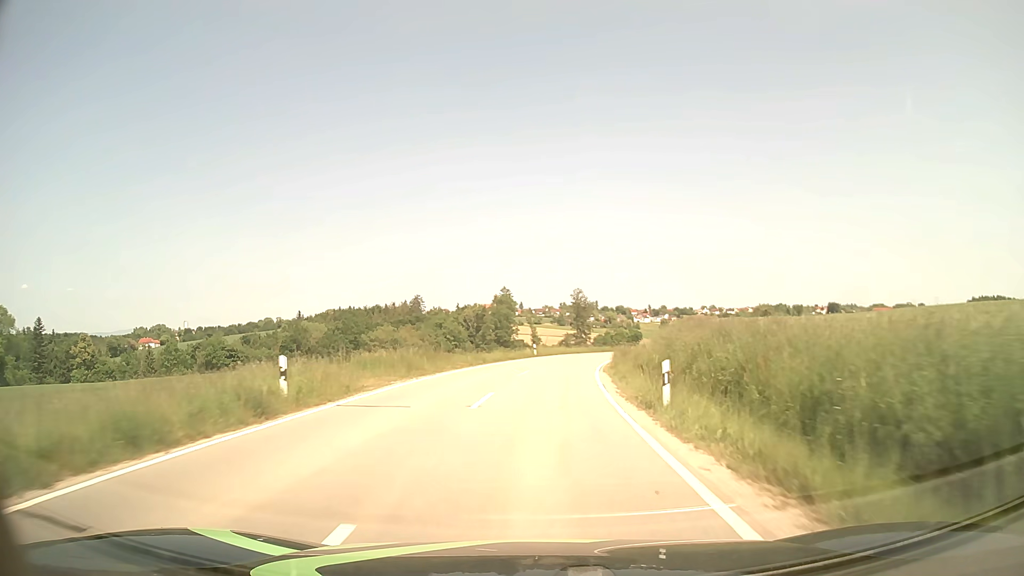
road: tertiary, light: Day
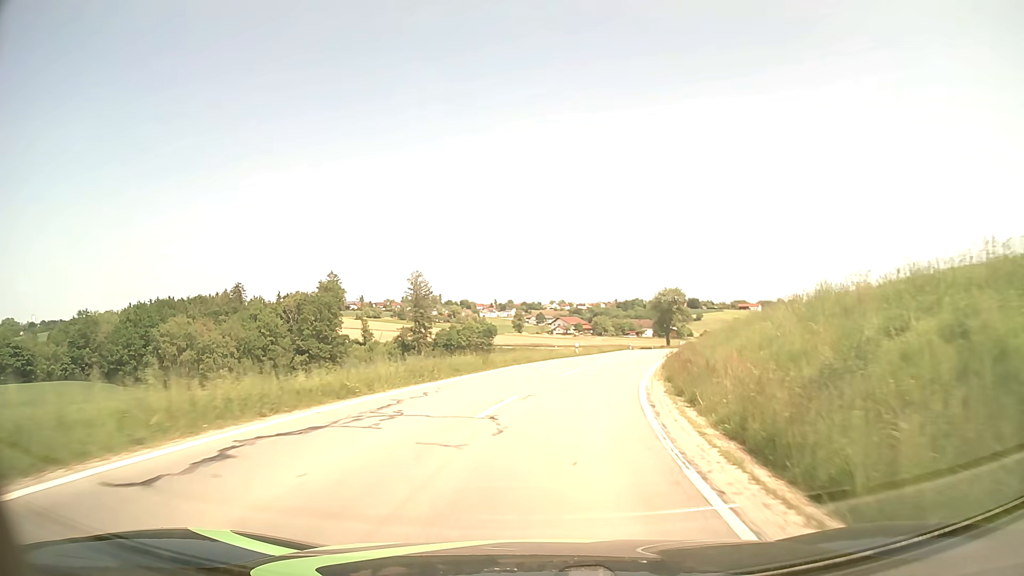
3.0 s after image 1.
(+4.1, +50.1) m; +13°
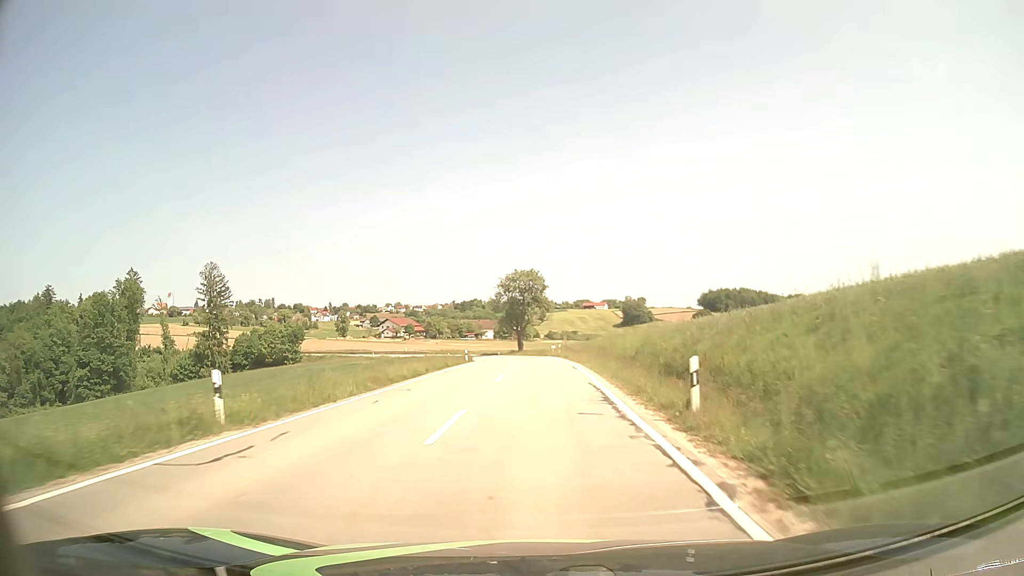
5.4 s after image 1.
(+5.4, +38.1) m; +14°
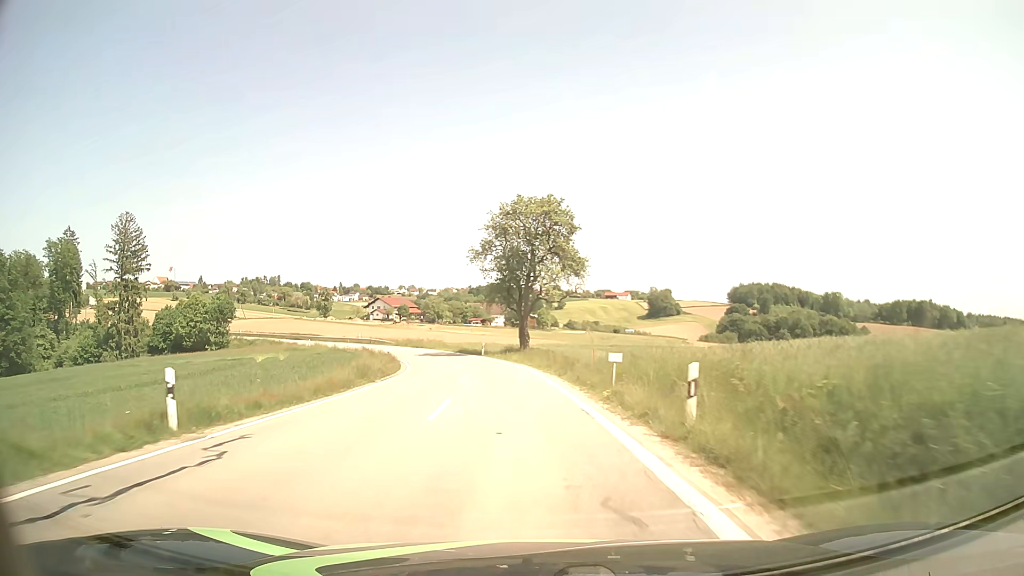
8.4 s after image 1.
(+0.2, +45.9) m; -1°
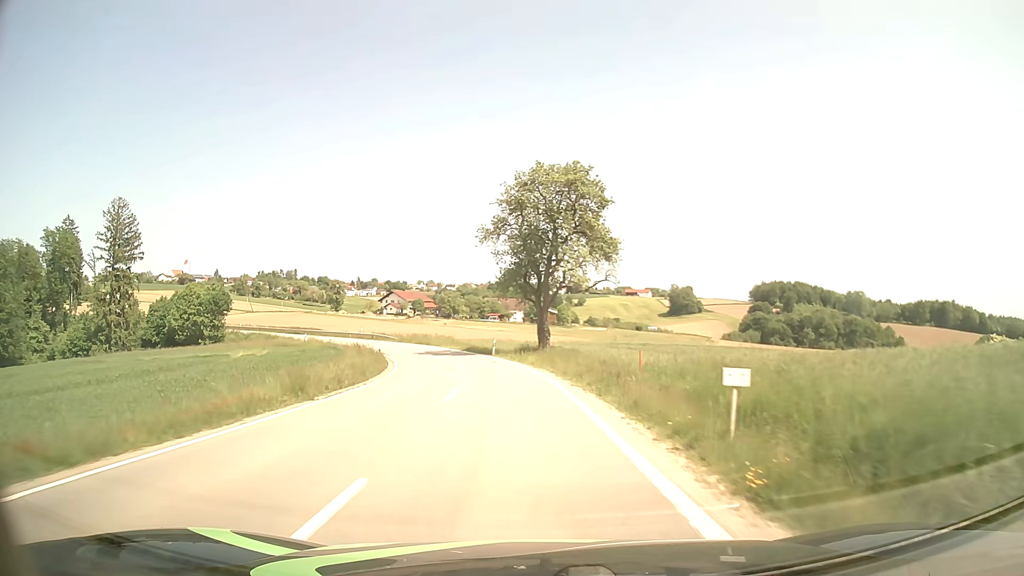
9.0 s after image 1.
(-0.1, +9.0) m; -2°
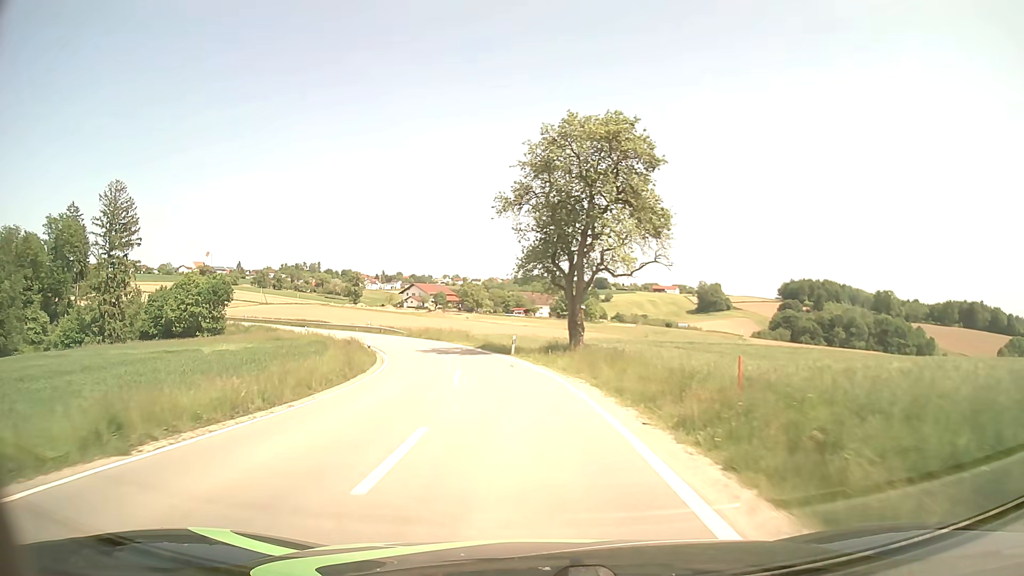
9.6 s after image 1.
(-0.1, +9.0) m; -2°
